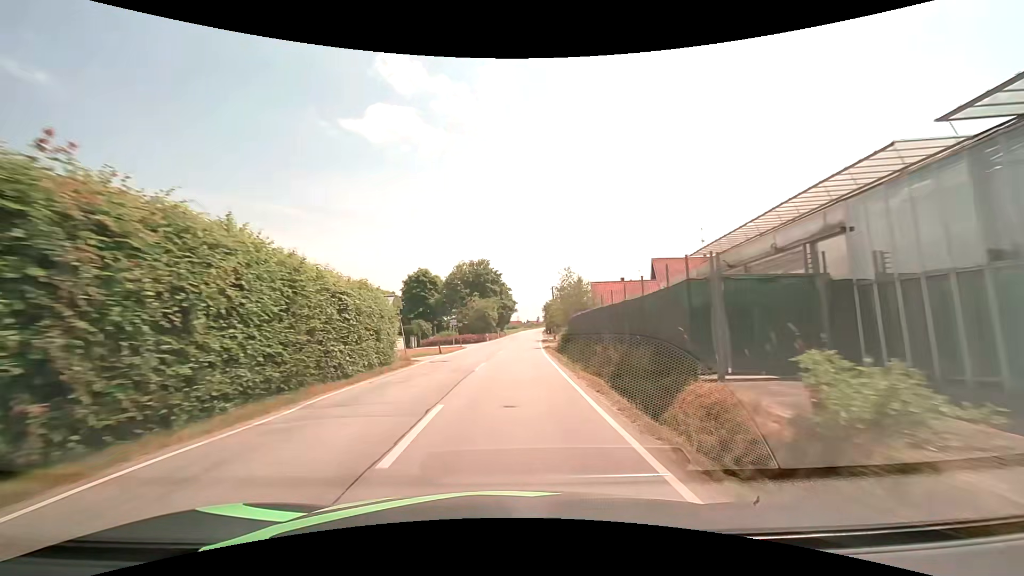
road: tertiary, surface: asphalt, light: Day
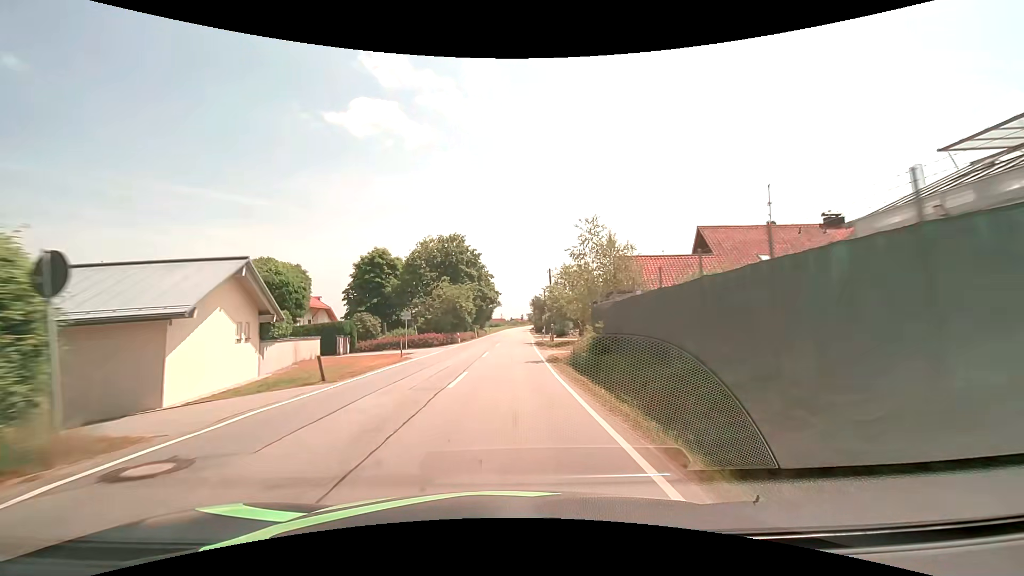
(+0.3, +17.4) m; +2°
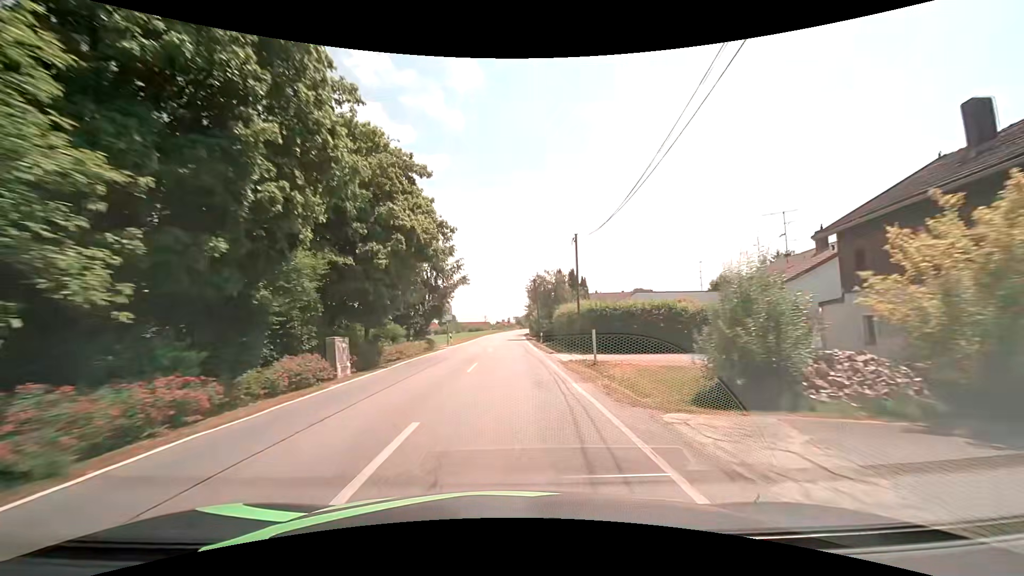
(+0.8, +44.6) m; +2°
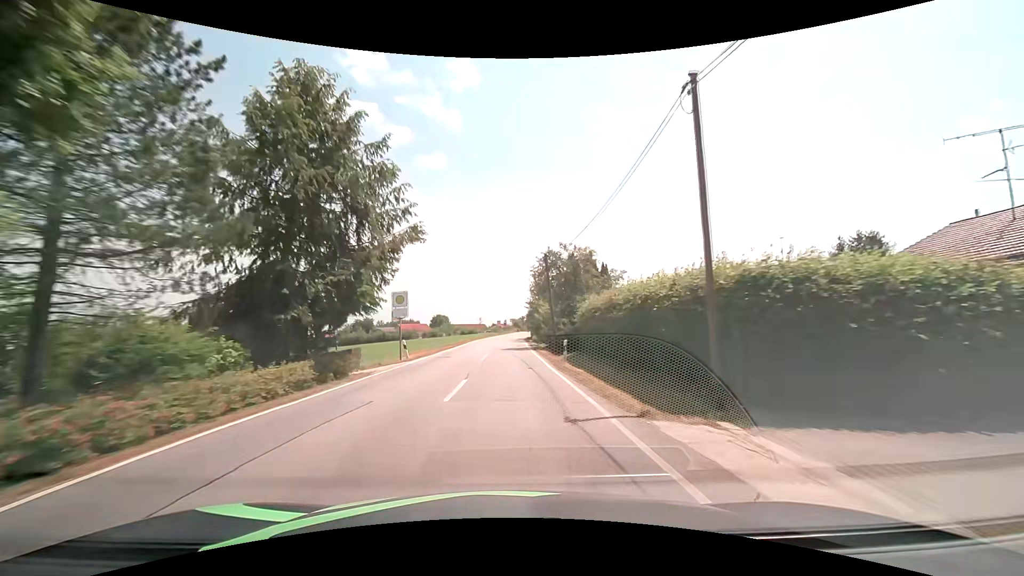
(-0.1, +18.0) m; 0°
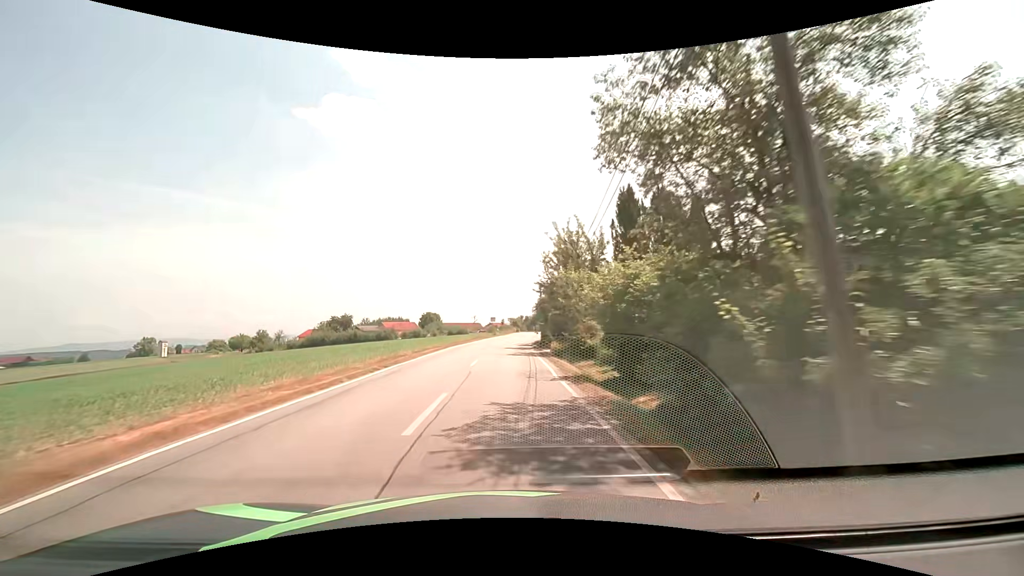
(0.0, +27.1) m; 0°
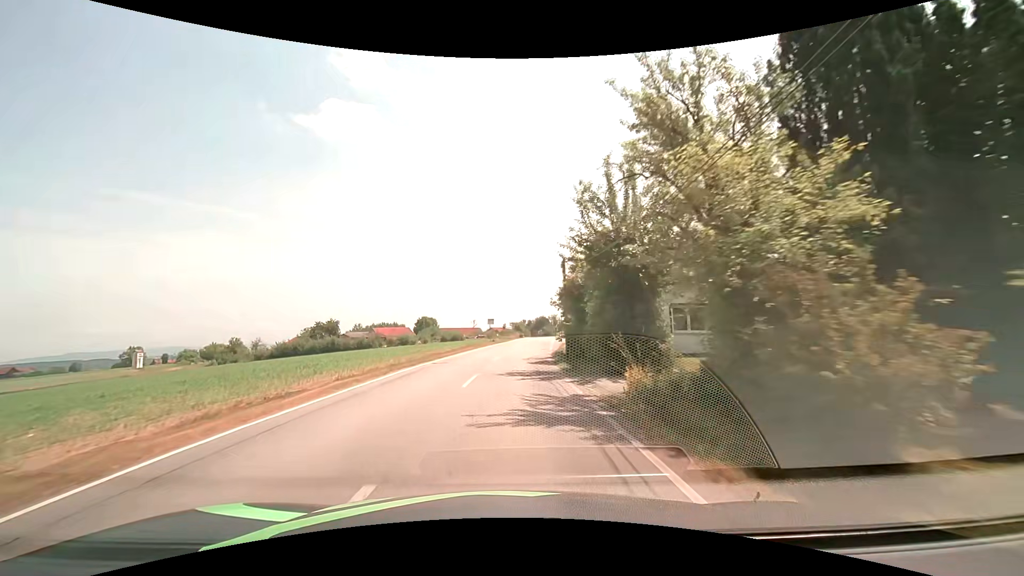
(0.0, +18.1) m; 0°
